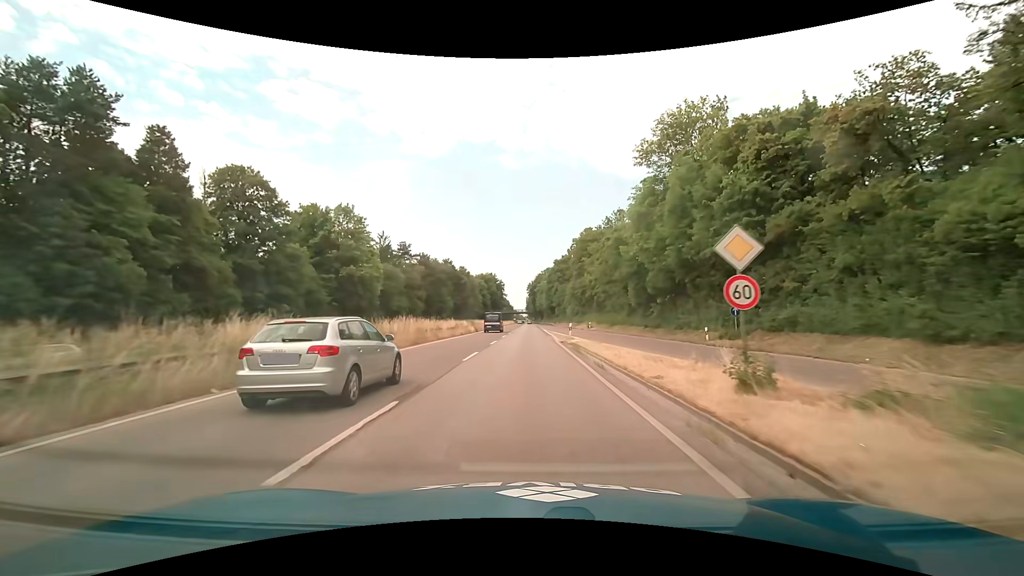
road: trunk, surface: asphalt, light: Day
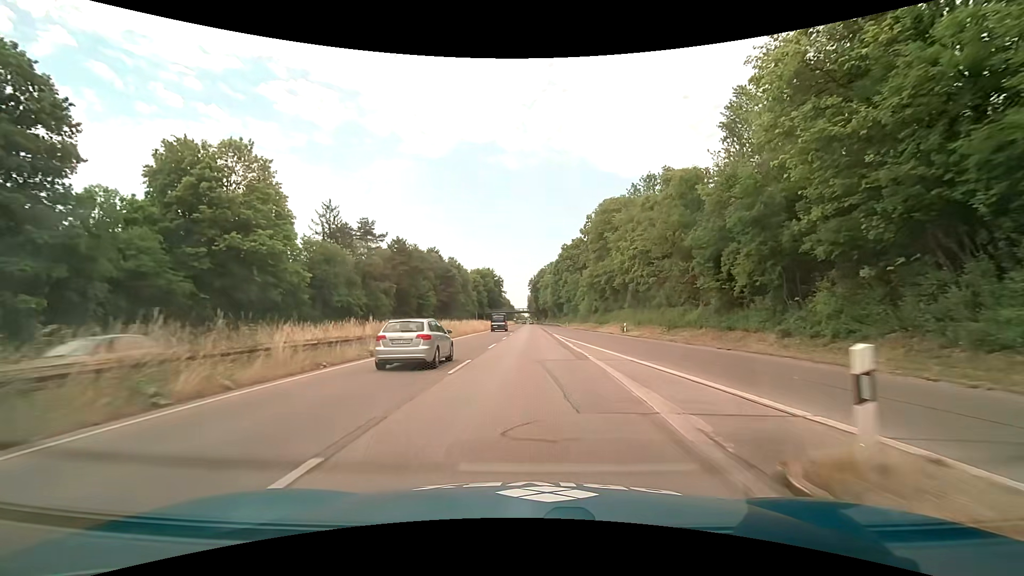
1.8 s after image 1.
(-0.2, +27.5) m; -1°
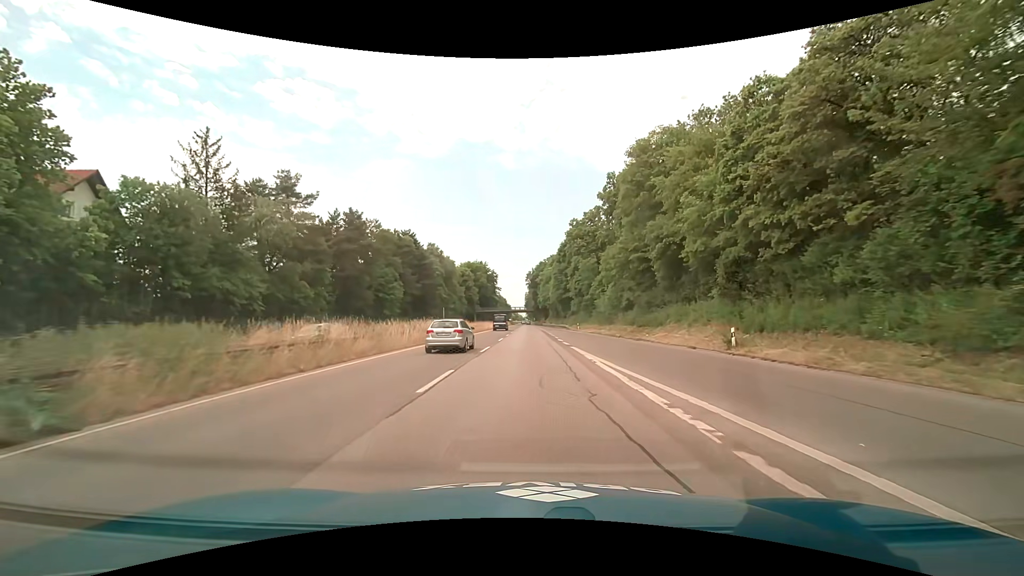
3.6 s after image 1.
(+0.2, +27.4) m; 0°
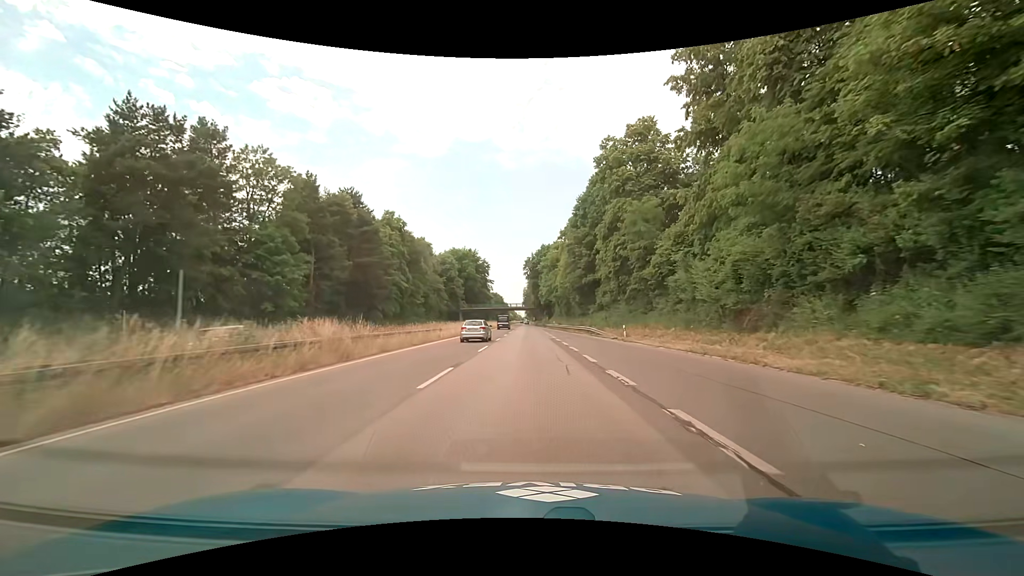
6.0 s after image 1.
(0.0, +36.6) m; 0°
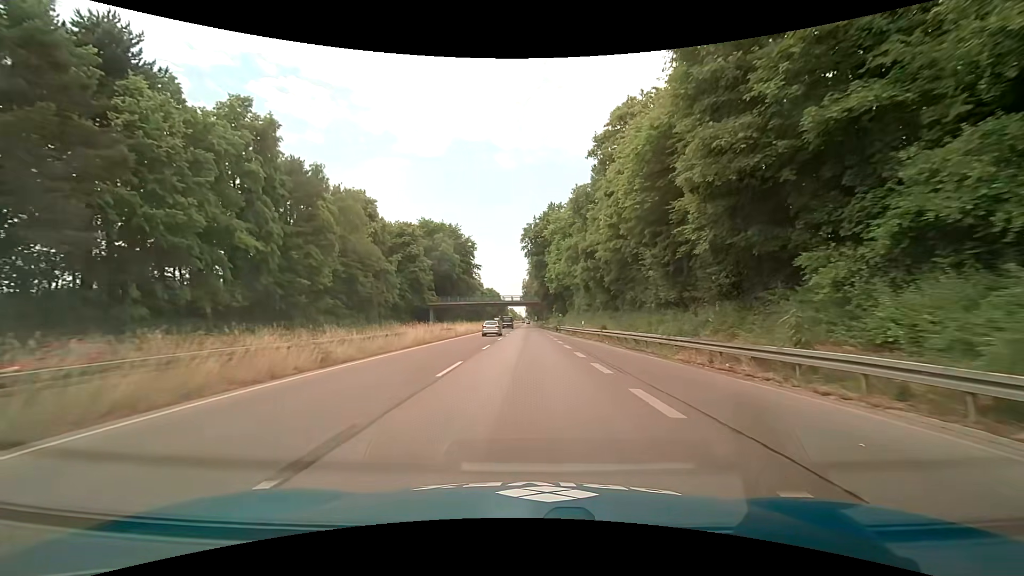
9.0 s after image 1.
(-0.1, +45.8) m; 0°
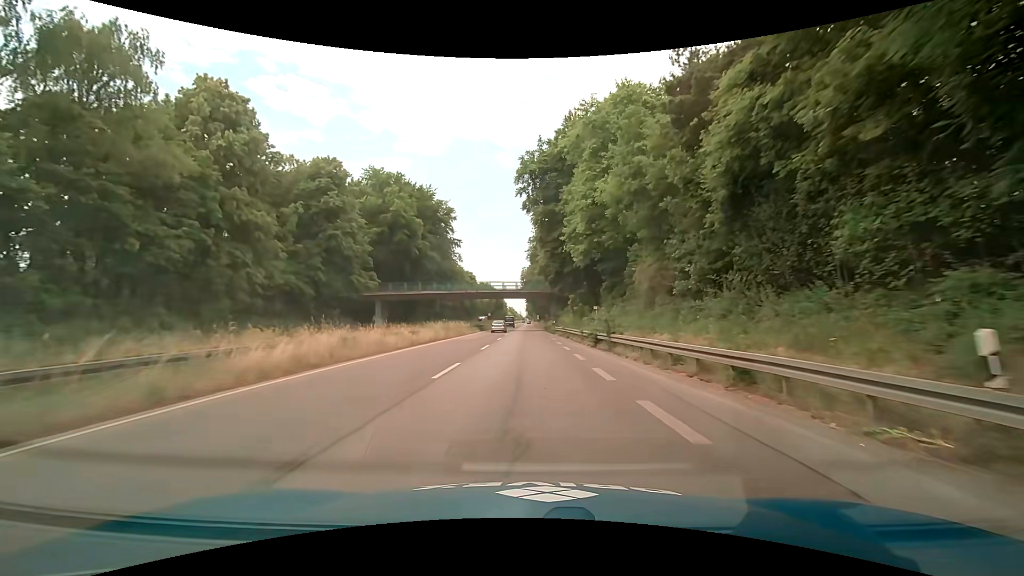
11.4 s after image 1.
(-0.1, +36.7) m; 0°
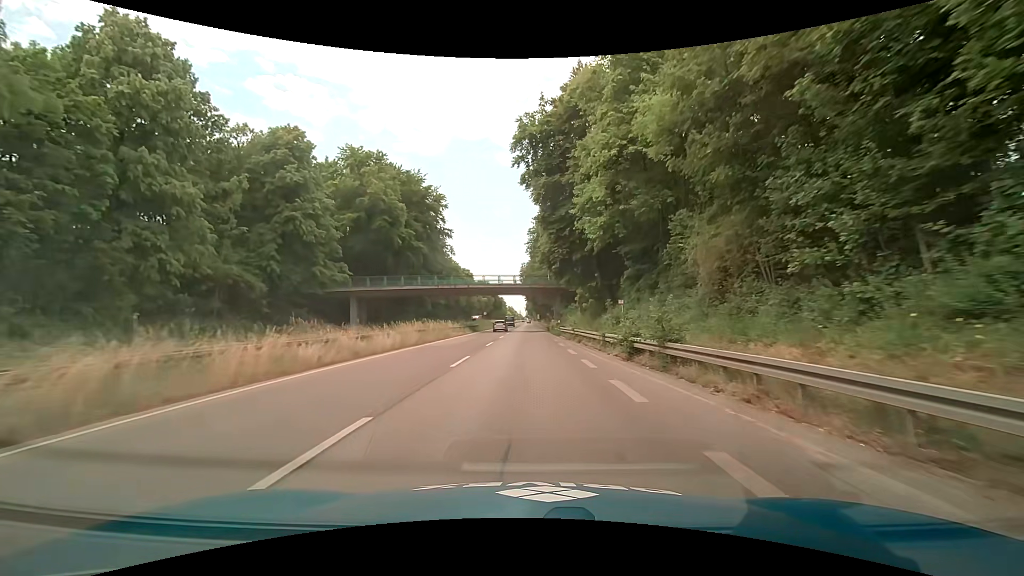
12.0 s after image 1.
(0.0, +9.2) m; 0°
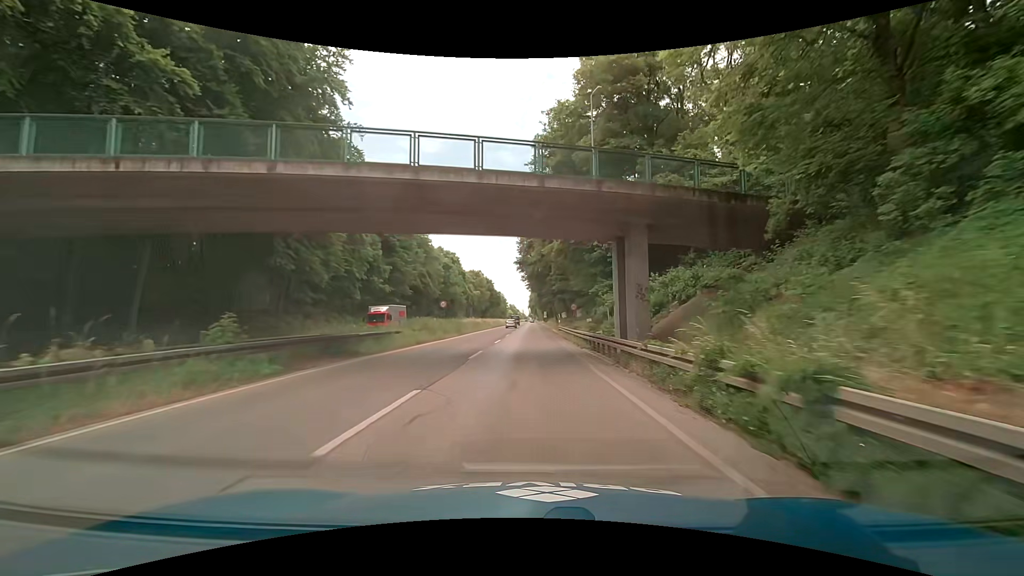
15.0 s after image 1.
(-0.1, +45.9) m; 0°
(0, +10) (0, +20) (0, +30) (0, +40) (0, +50) (0, +60) (0, +70) (0, +80) (0, +90) (0, +100) m
